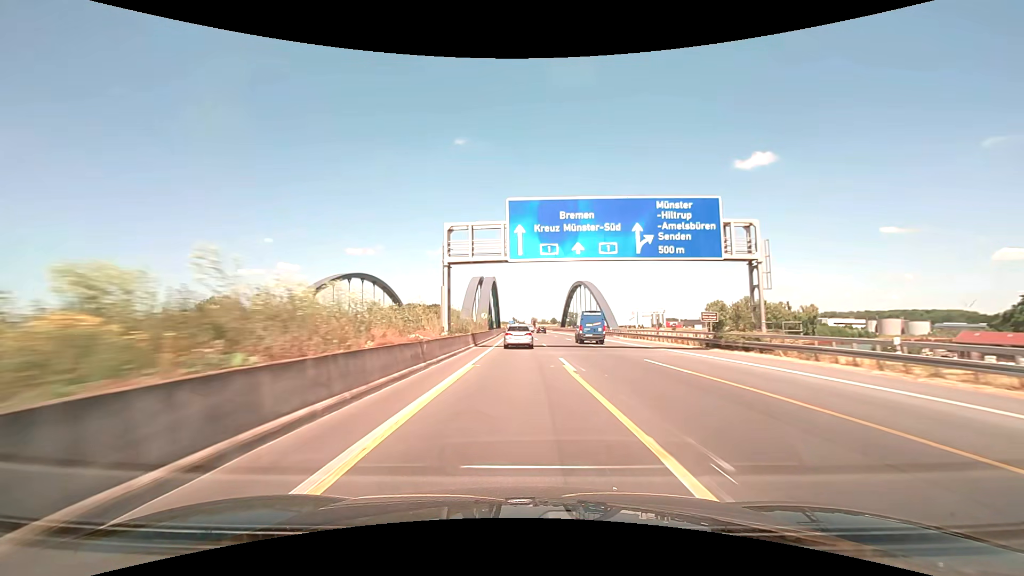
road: motorway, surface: asphalt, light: Day
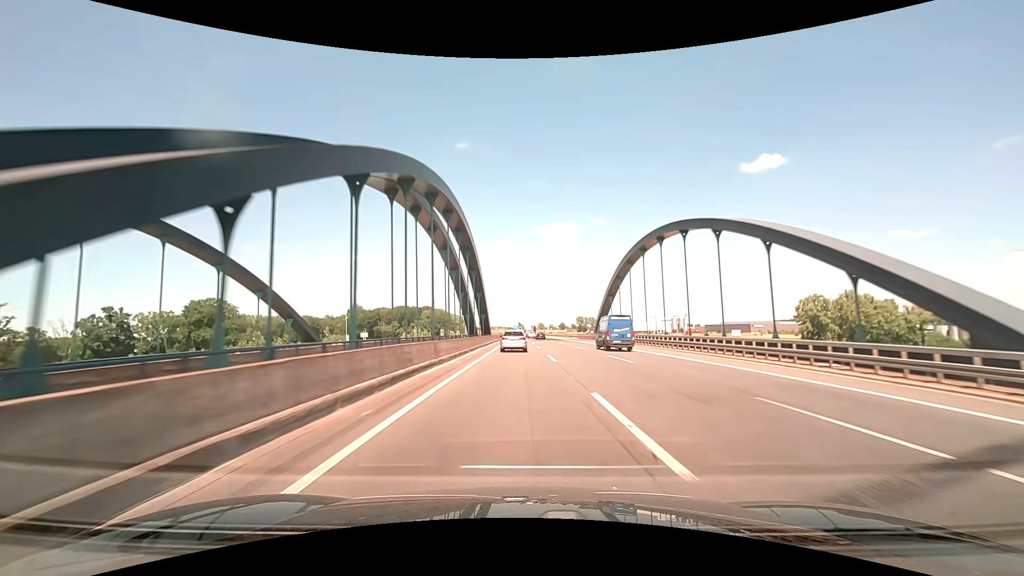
(-0.4, +65.2) m; -1°
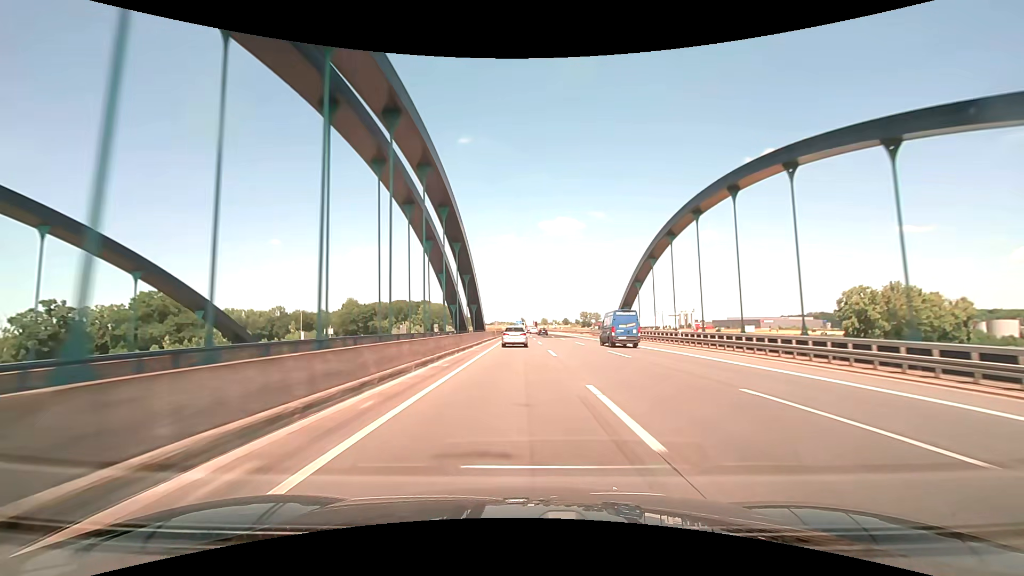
(-0.1, +17.4) m; 0°
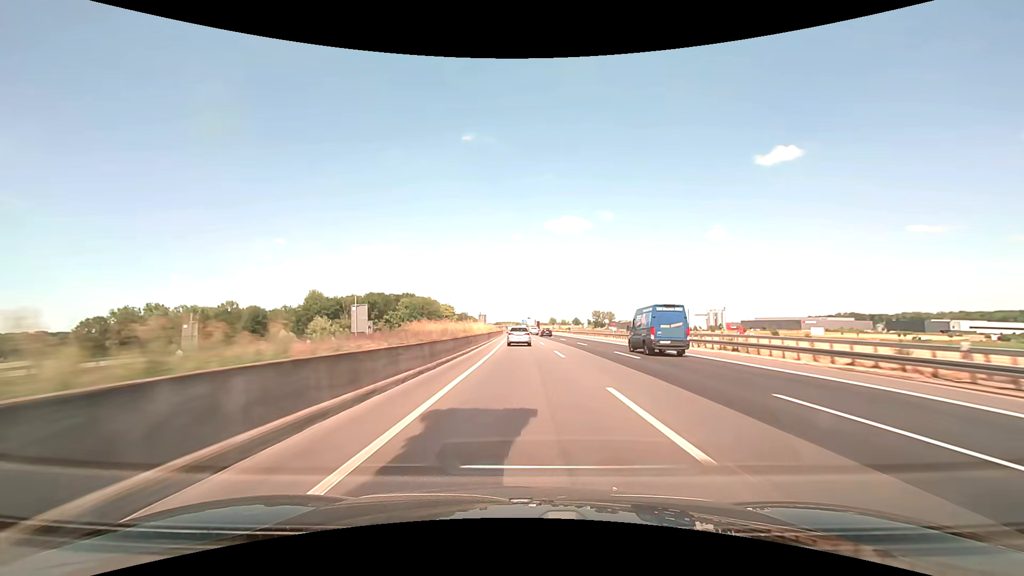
(-0.8, +73.0) m; -1°
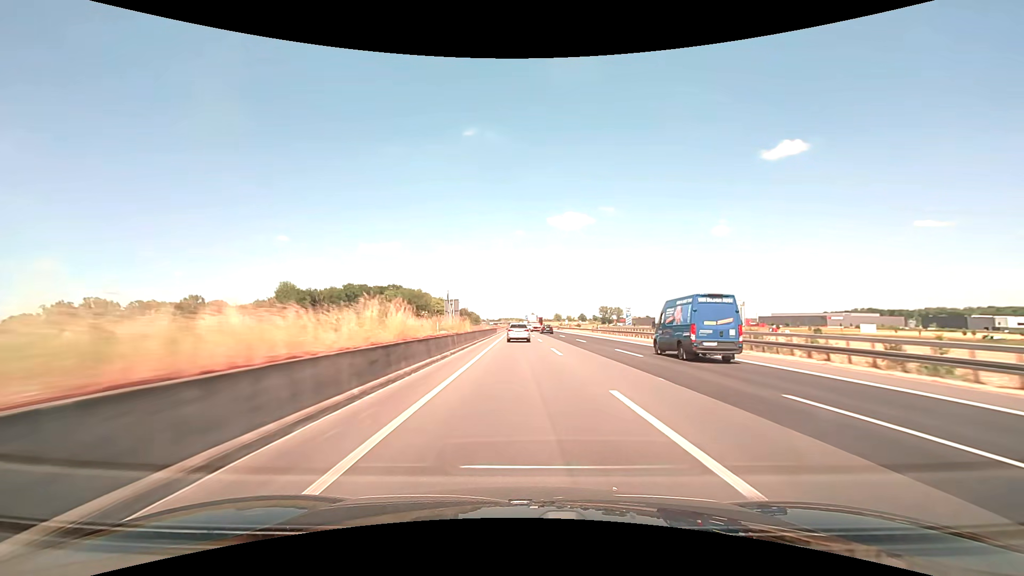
(-0.2, +37.8) m; 0°
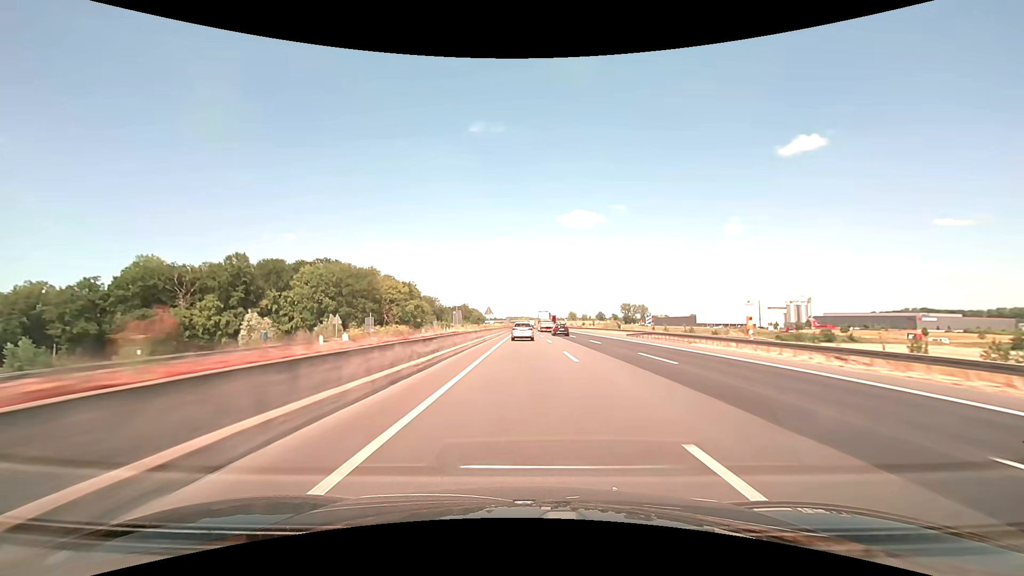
(-1.4, +96.0) m; -1°
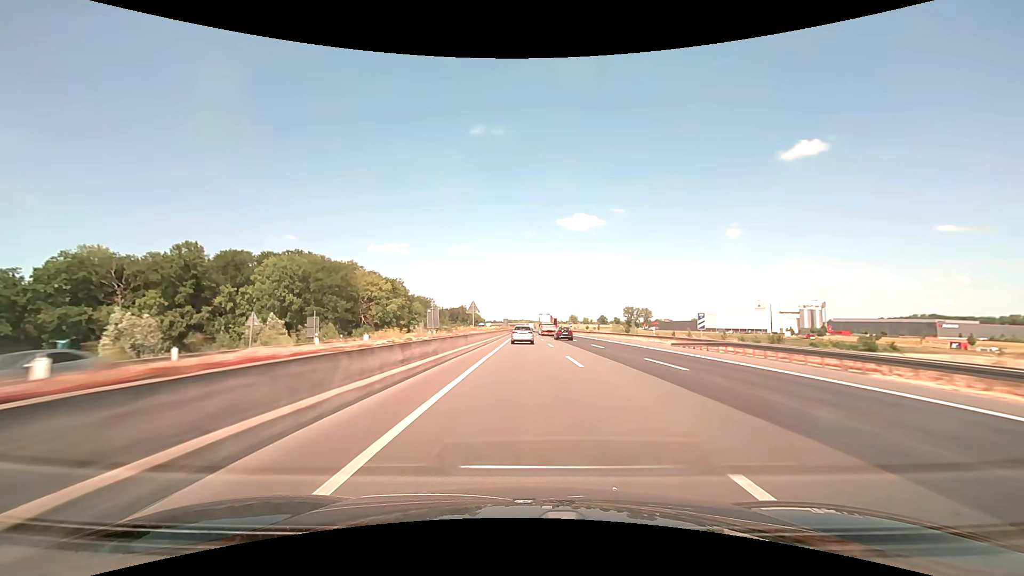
(0.0, +19.4) m; 0°
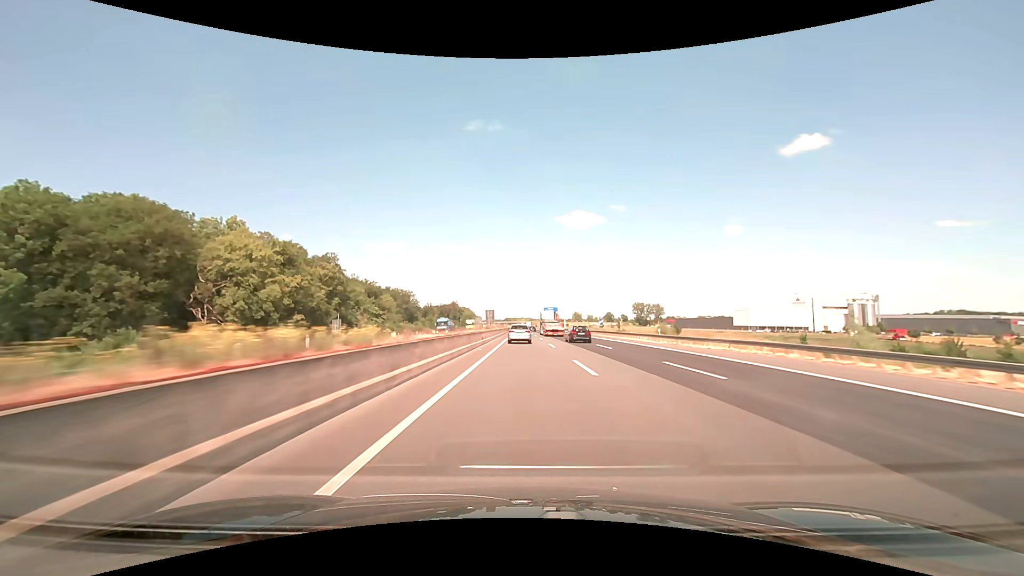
(+0.1, +58.2) m; 0°
(0, +10) (0, +20) (0, +30) (0, +40) (0, +50) (0, +60) (0, +70) (0, +80) (-1, +90) (-1, +100) m
